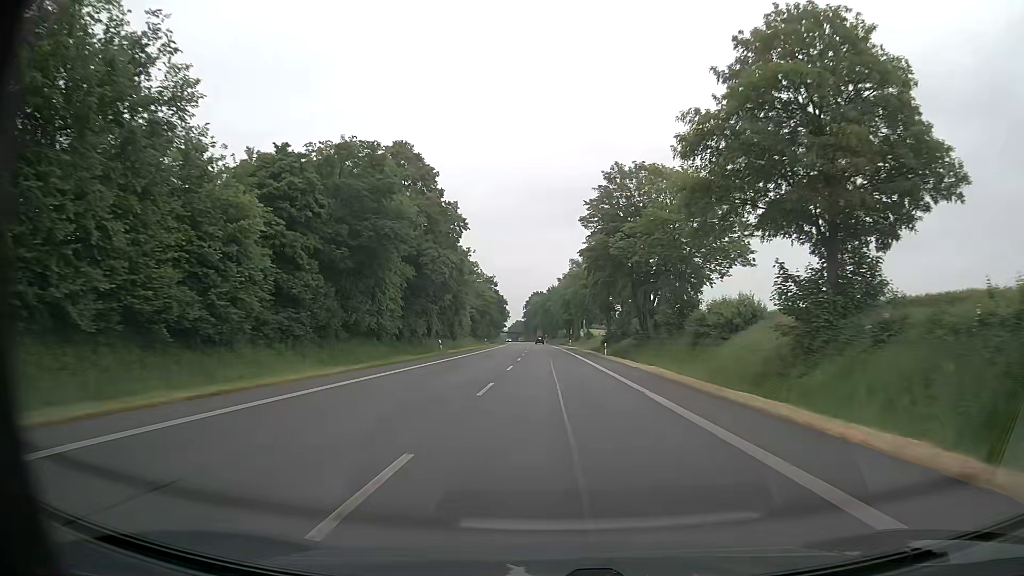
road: primary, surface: asphalt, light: Day
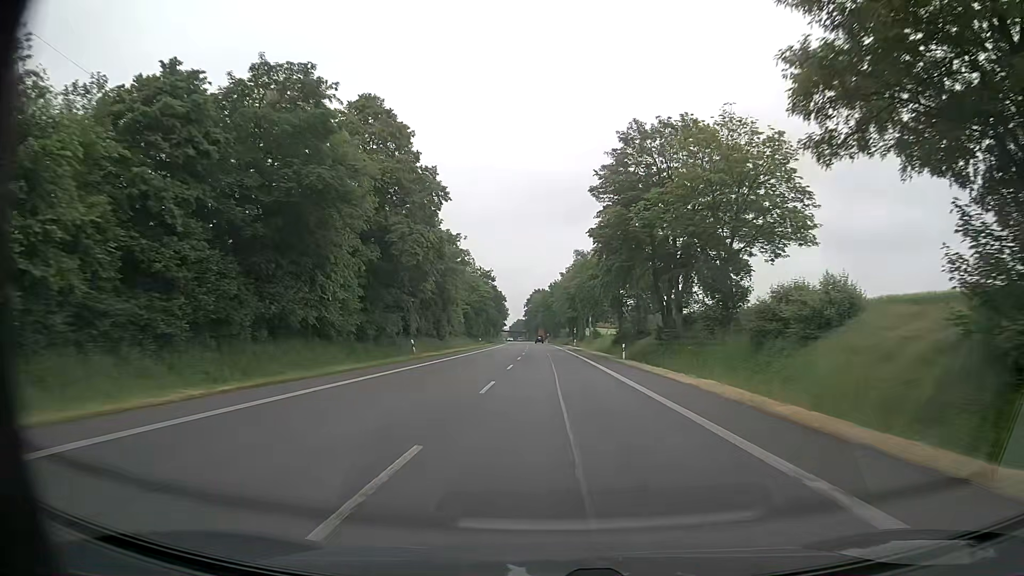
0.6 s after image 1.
(0.0, +11.3) m; 0°
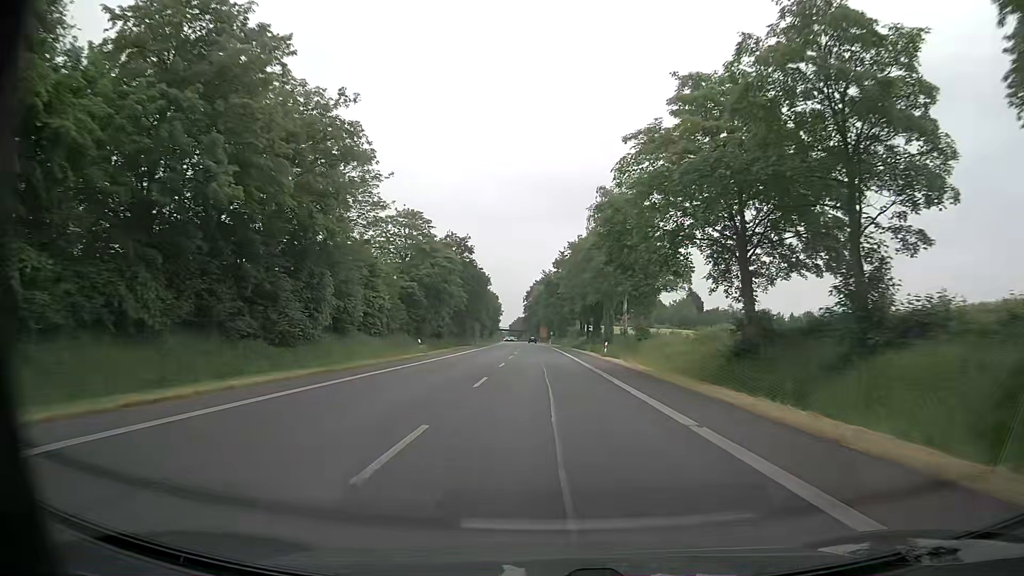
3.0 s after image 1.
(-0.1, +45.4) m; 0°
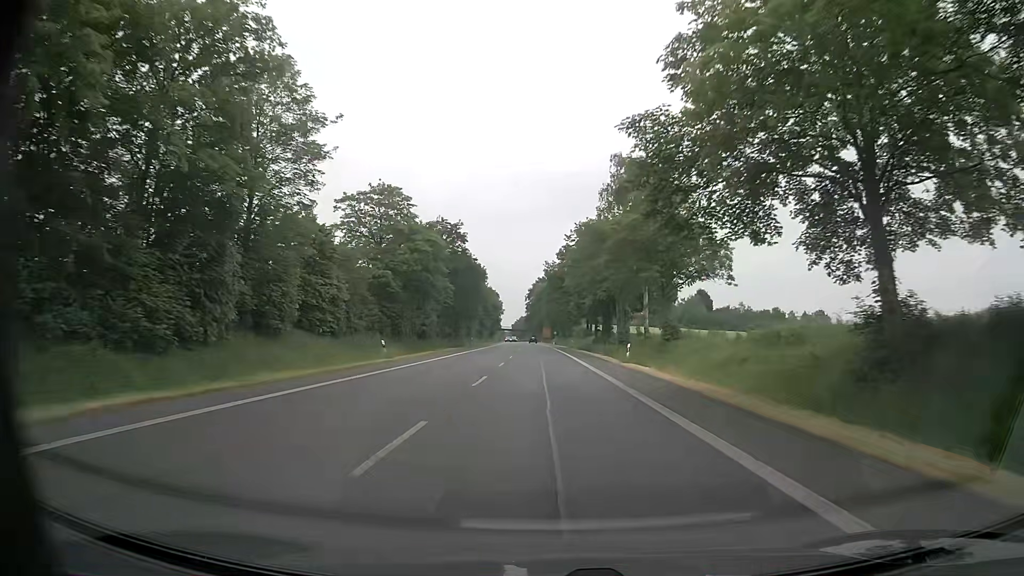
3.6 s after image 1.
(0.0, +11.4) m; 0°
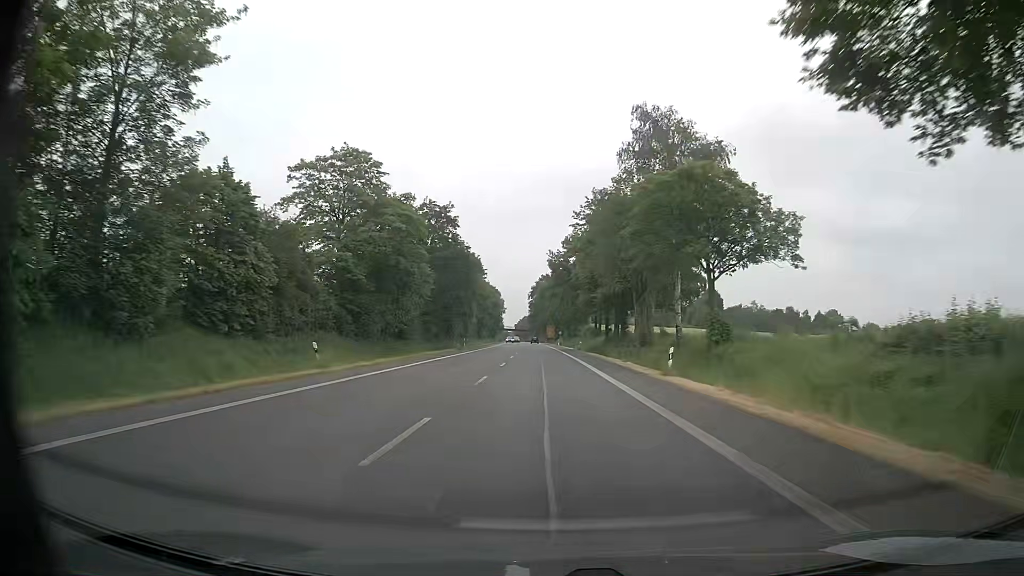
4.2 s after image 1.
(-0.1, +11.3) m; 0°
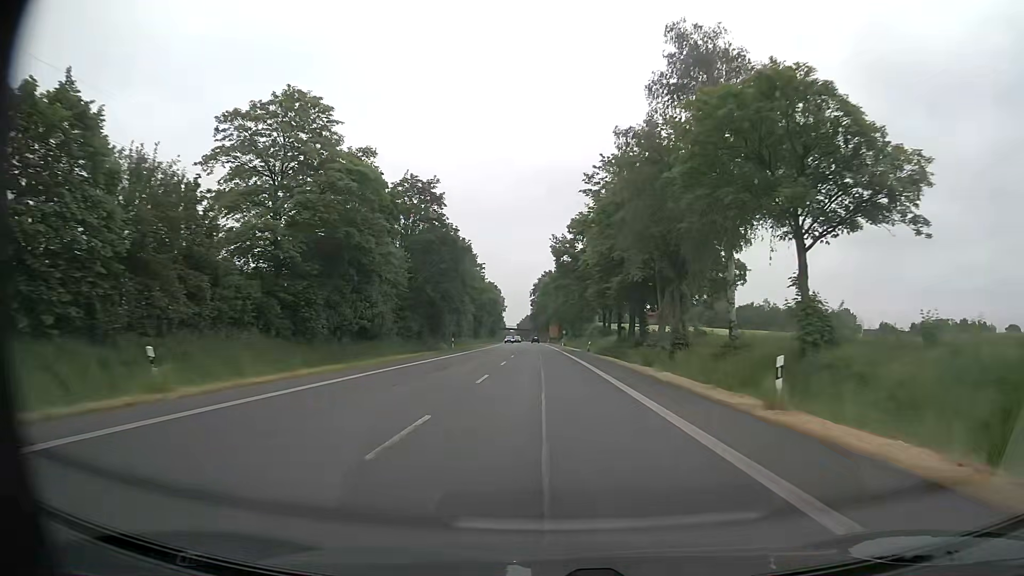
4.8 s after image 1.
(0.0, +11.4) m; 0°
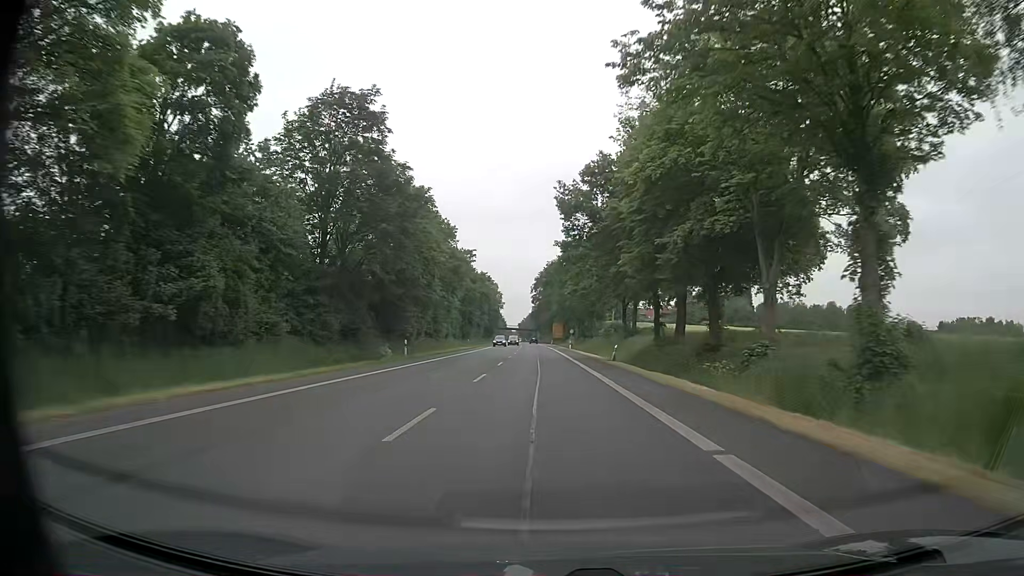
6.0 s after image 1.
(-0.1, +22.7) m; 0°
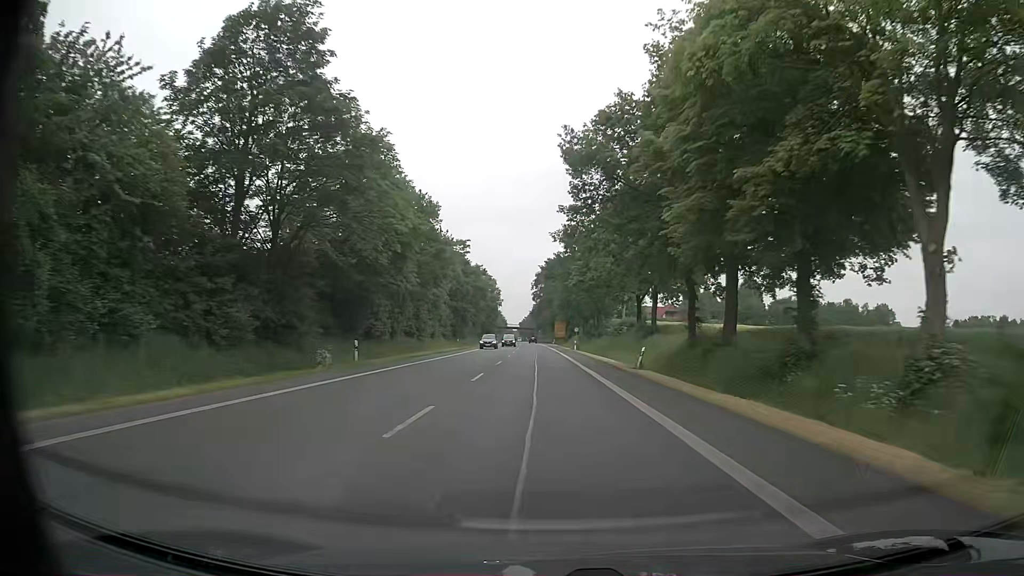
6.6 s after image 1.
(0.0, +11.3) m; 0°
(0, +10) (0, +20) (0, +30) (0, +40) (0, +50) (0, +60) (-1, +70) (-1, +80) (-1, +90) (-2, +100) m
